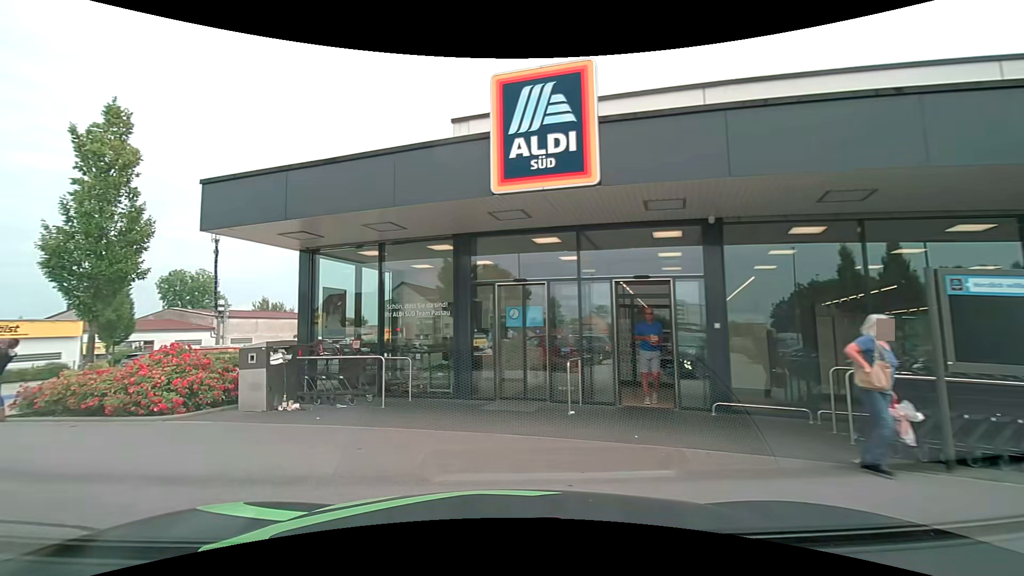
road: service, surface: asphalt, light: Day
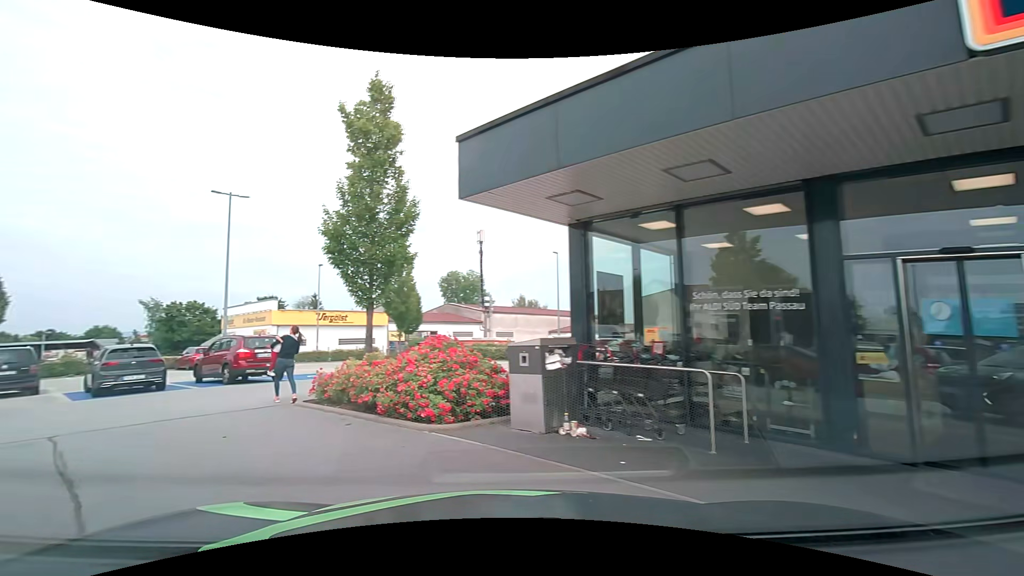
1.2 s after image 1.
(-0.8, +3.3) m; -27°
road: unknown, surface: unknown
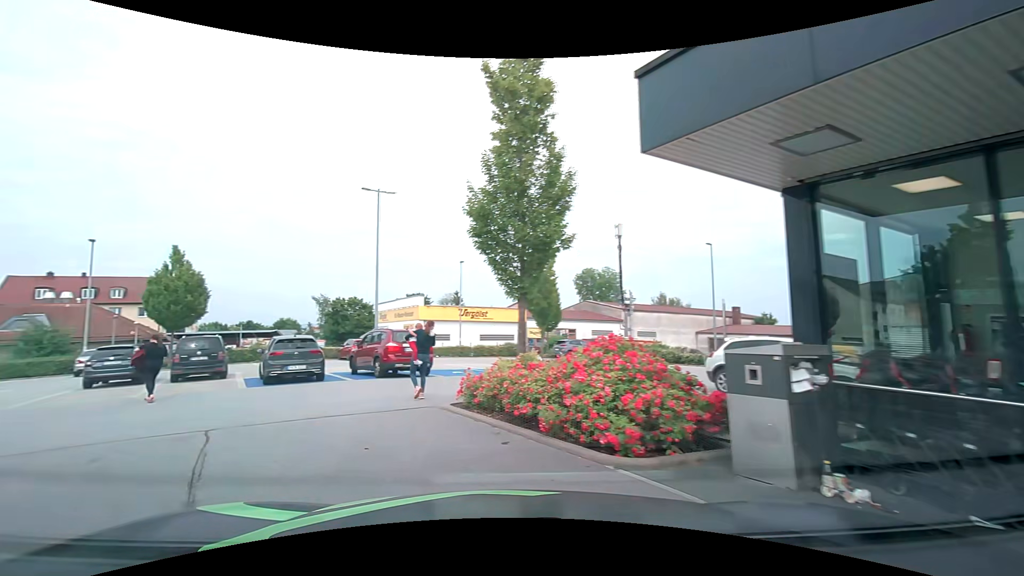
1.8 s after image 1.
(-0.3, +1.9) m; -16°
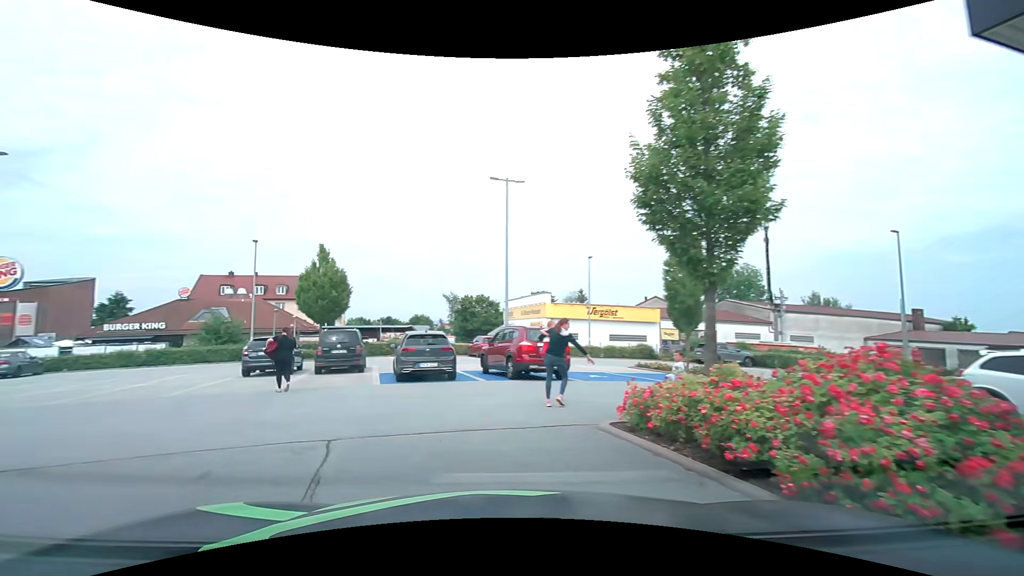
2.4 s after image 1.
(-0.2, +2.0) m; -13°
